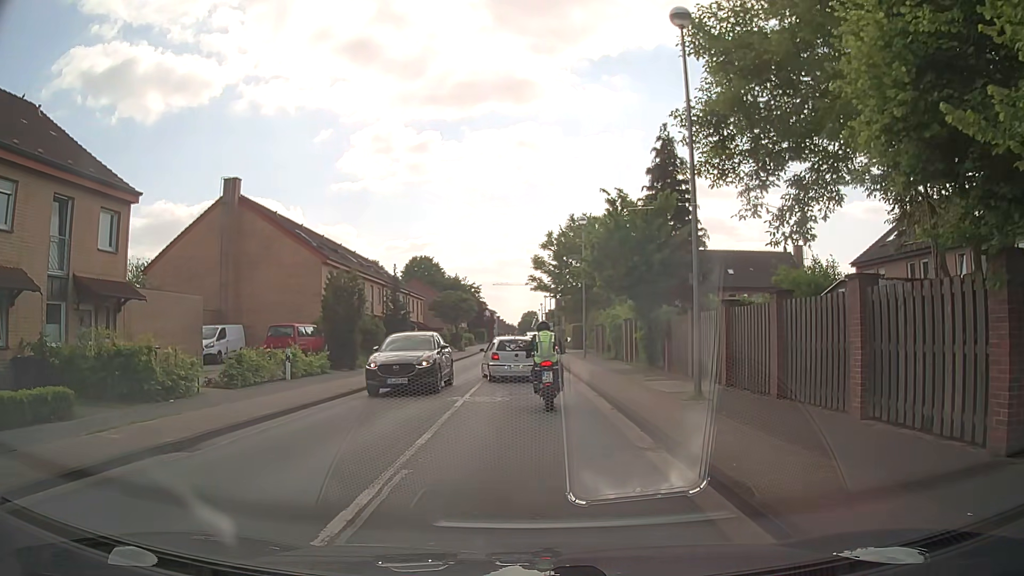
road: tertiary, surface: asphalt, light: Day
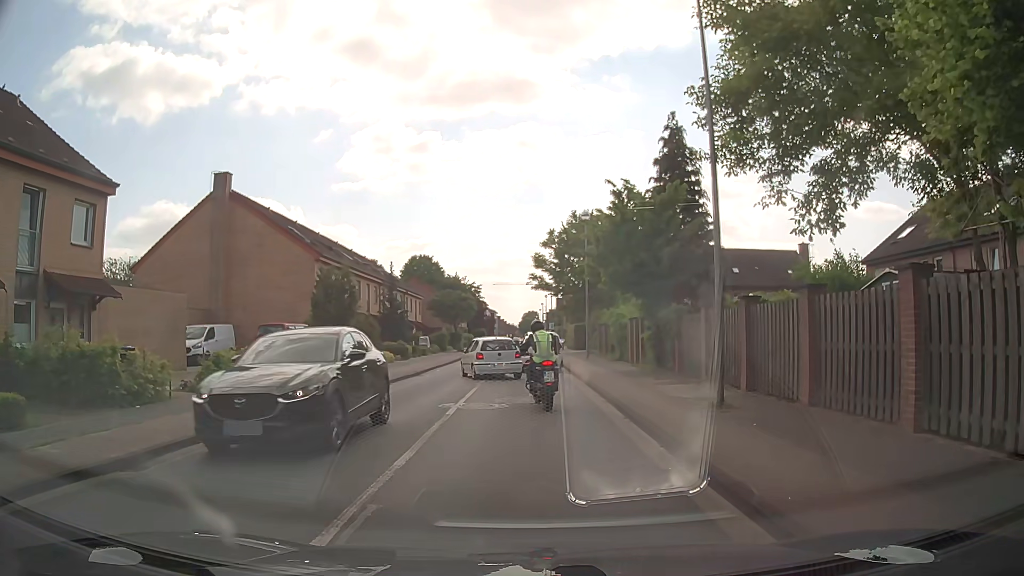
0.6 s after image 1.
(0.0, +1.5) m; -1°
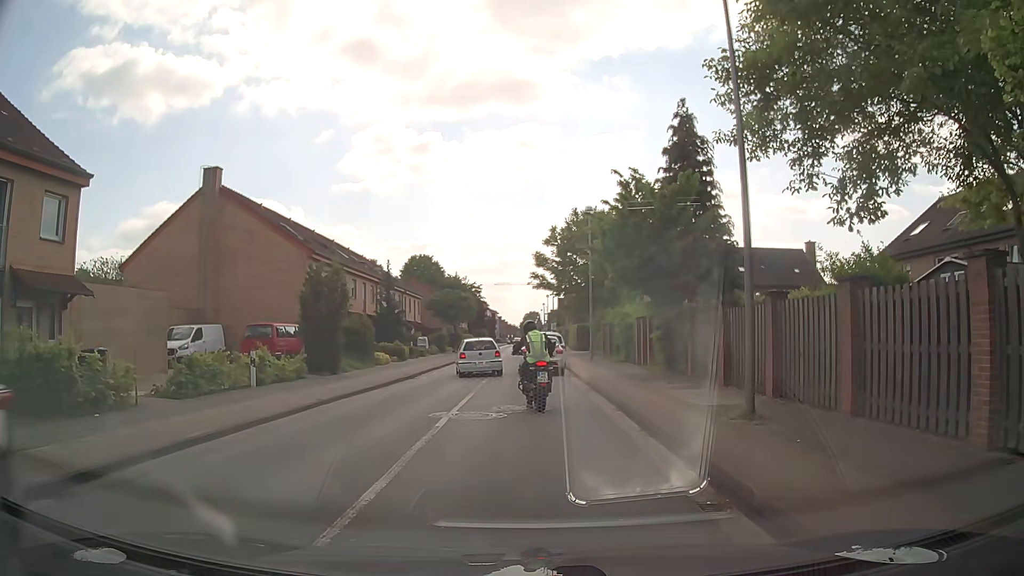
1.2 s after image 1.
(0.0, +1.6) m; -1°
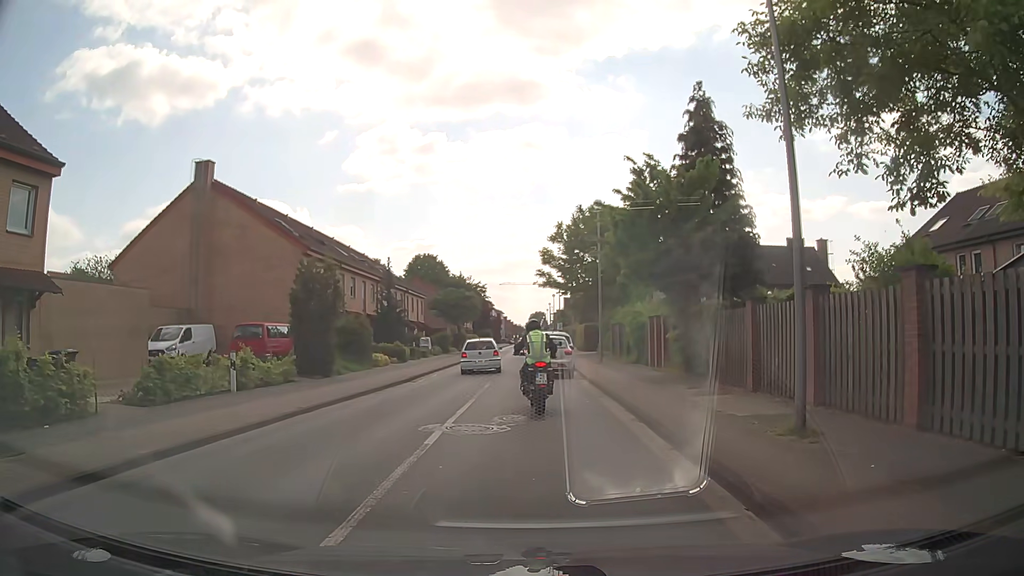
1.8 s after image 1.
(0.0, +1.7) m; +2°
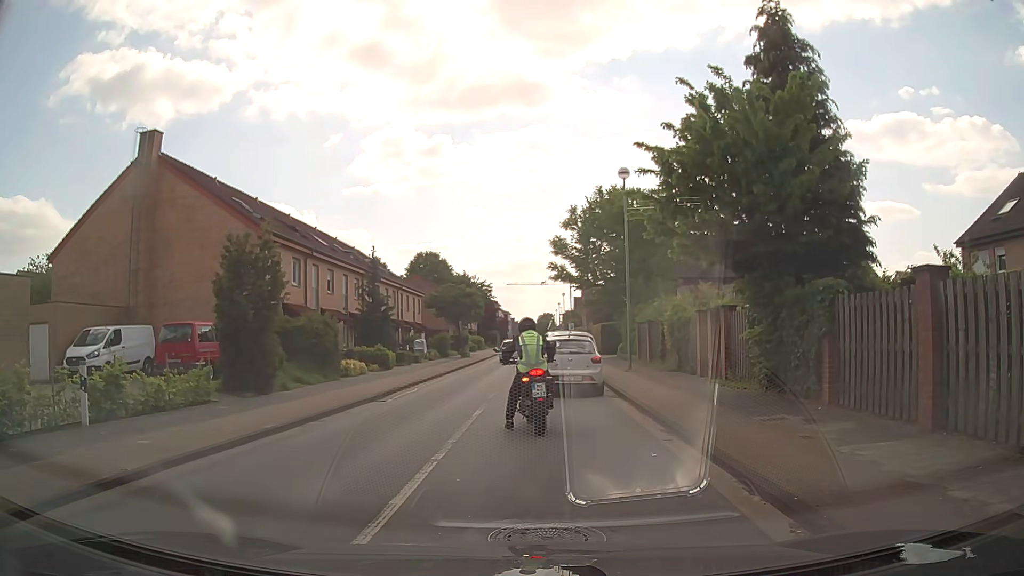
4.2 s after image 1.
(-0.1, +6.7) m; -2°
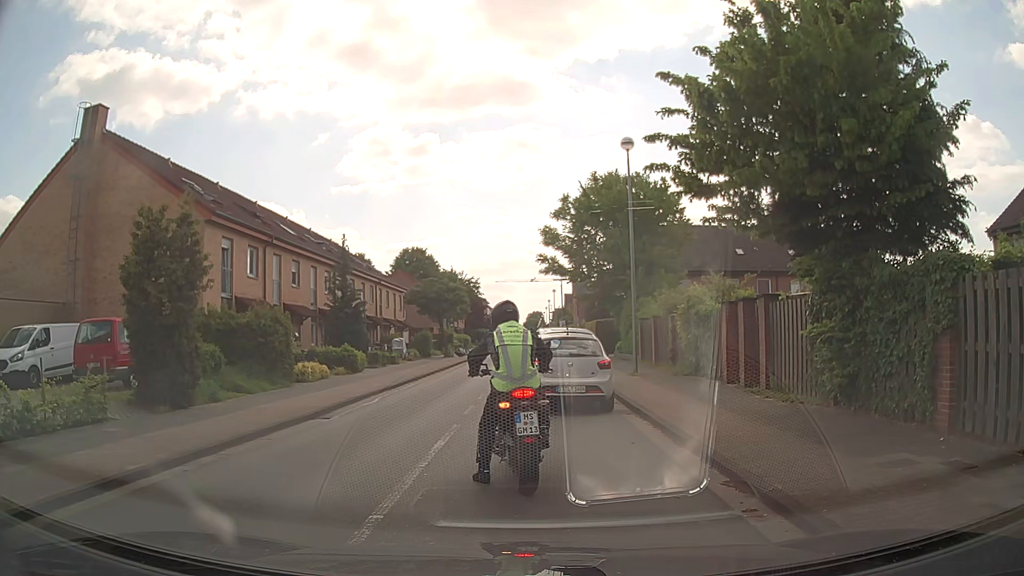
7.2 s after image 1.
(+0.1, +3.8) m; +1°
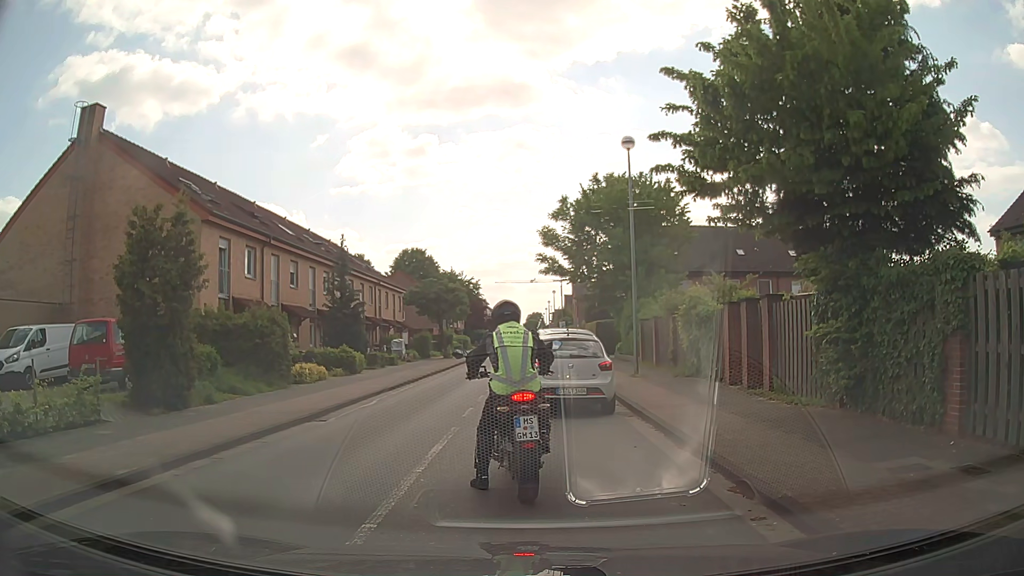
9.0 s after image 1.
(0.0, +0.3) m; 0°
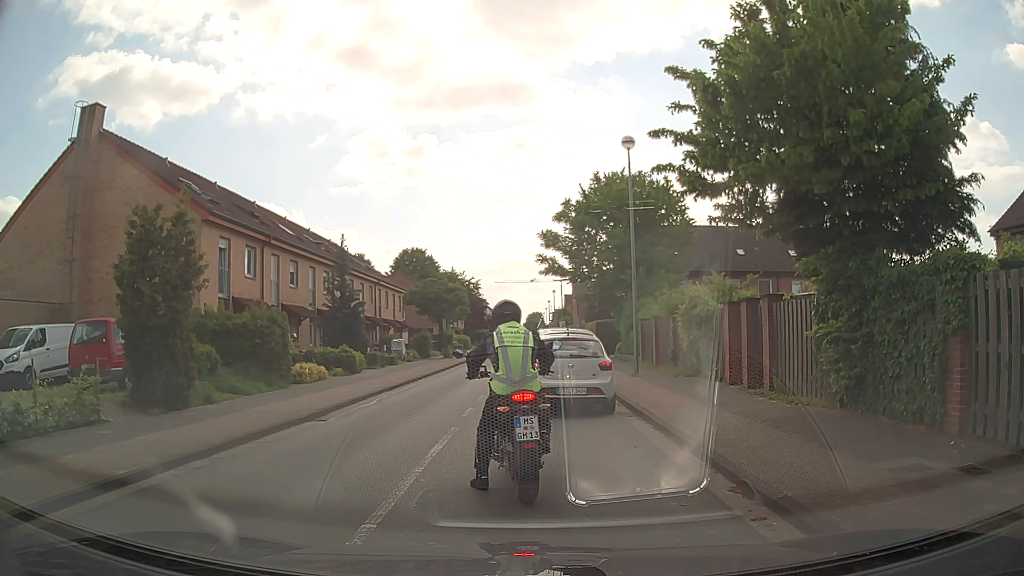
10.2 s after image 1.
(0.0, +0.1) m; 0°
(-1, +10) (-2, +20) (-2, +30) (-2, +40) (-1, +50) (0, +60) (+1, +70) (+1, +80) (+2, +90) (+2, +100) m
